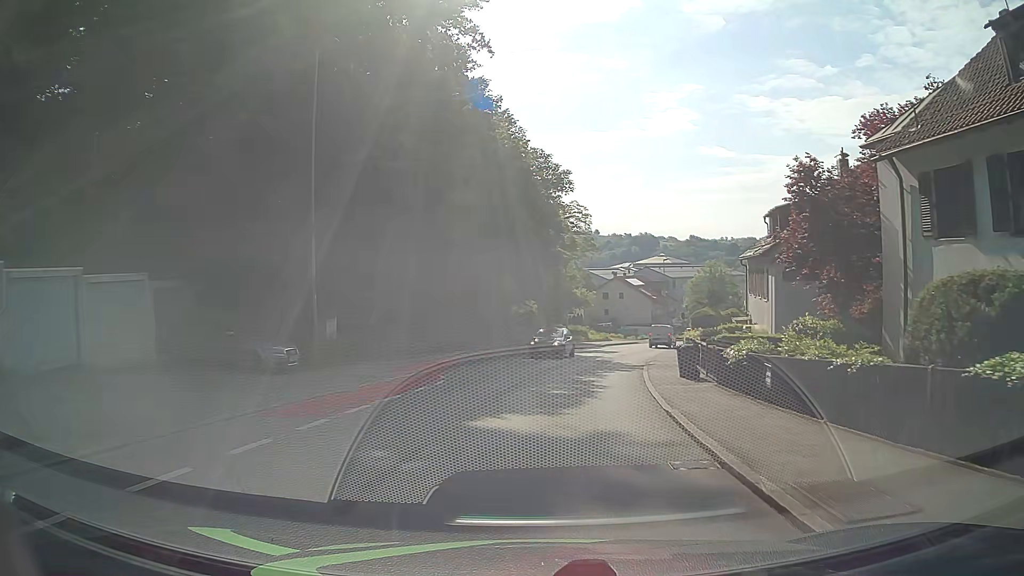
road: tertiary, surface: asphalt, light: Day
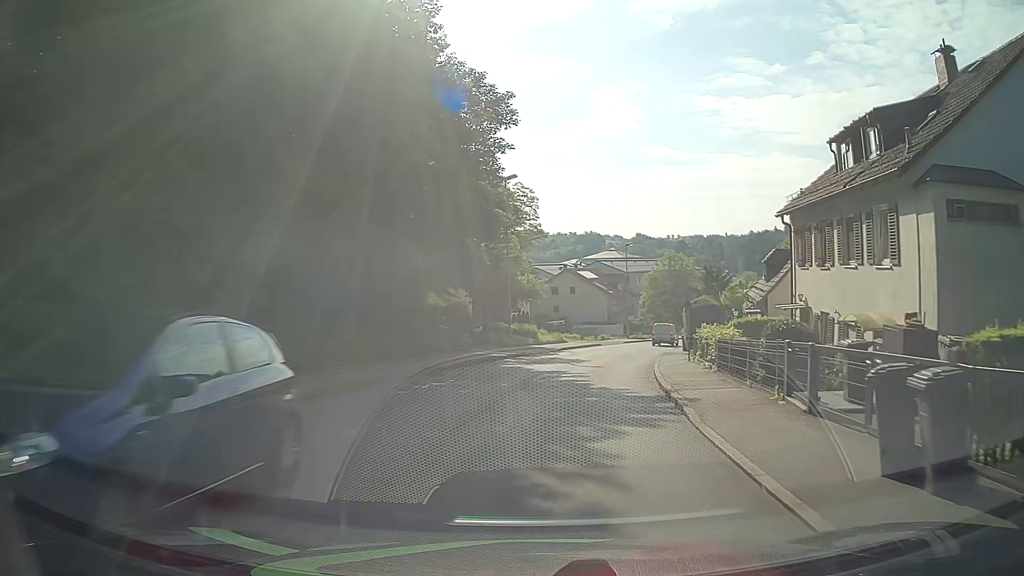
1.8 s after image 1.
(+0.6, +14.0) m; +5°
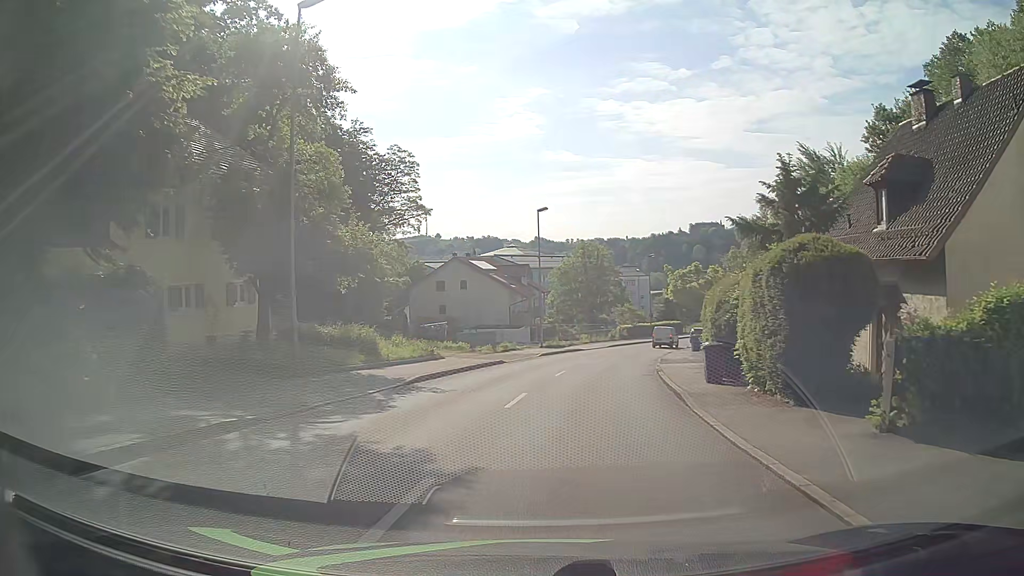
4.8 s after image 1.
(+1.6, +23.0) m; +8°
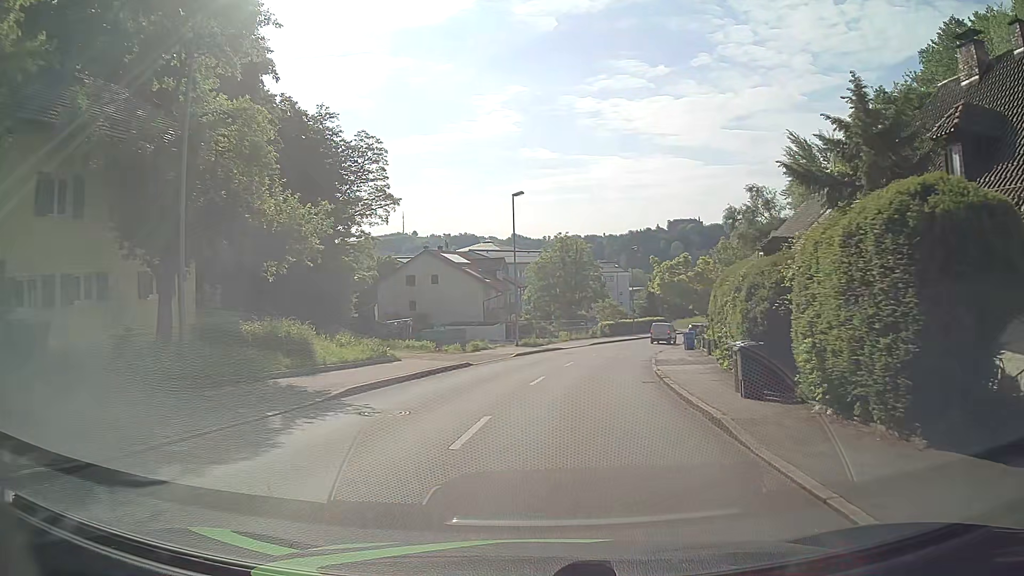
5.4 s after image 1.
(+0.1, +4.6) m; +2°
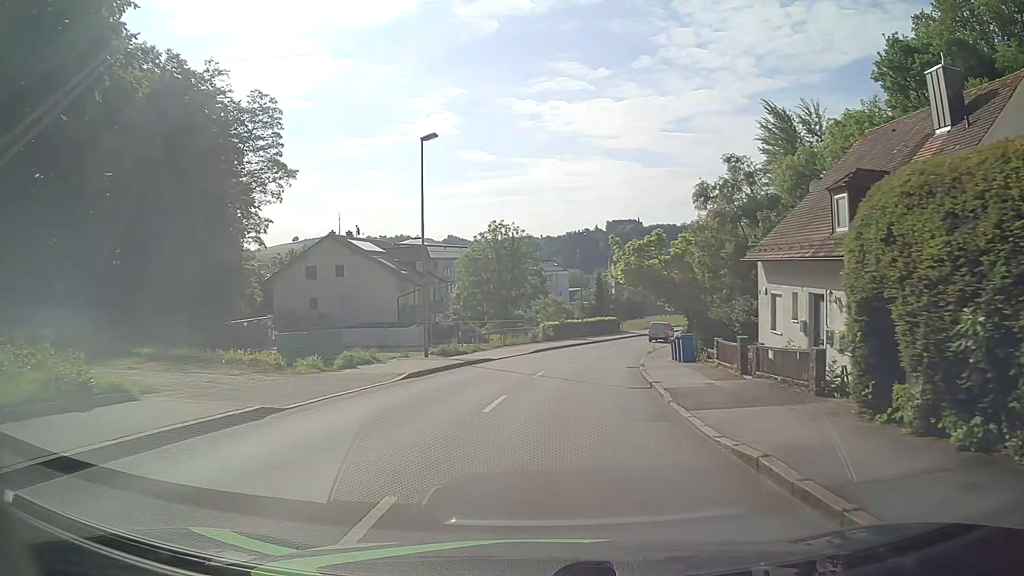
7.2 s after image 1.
(+0.7, +13.8) m; +5°
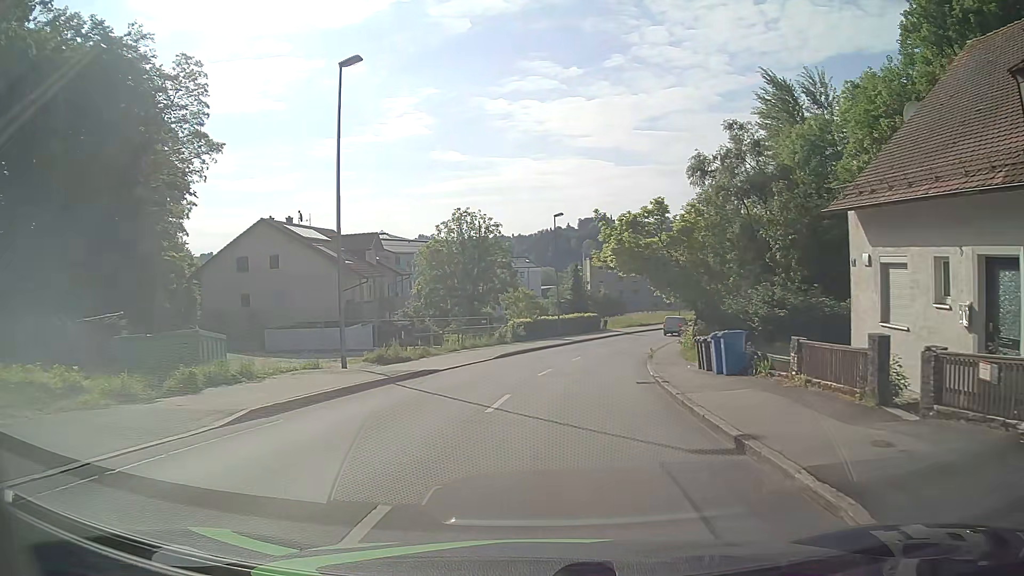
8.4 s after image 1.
(+0.2, +9.3) m; +2°
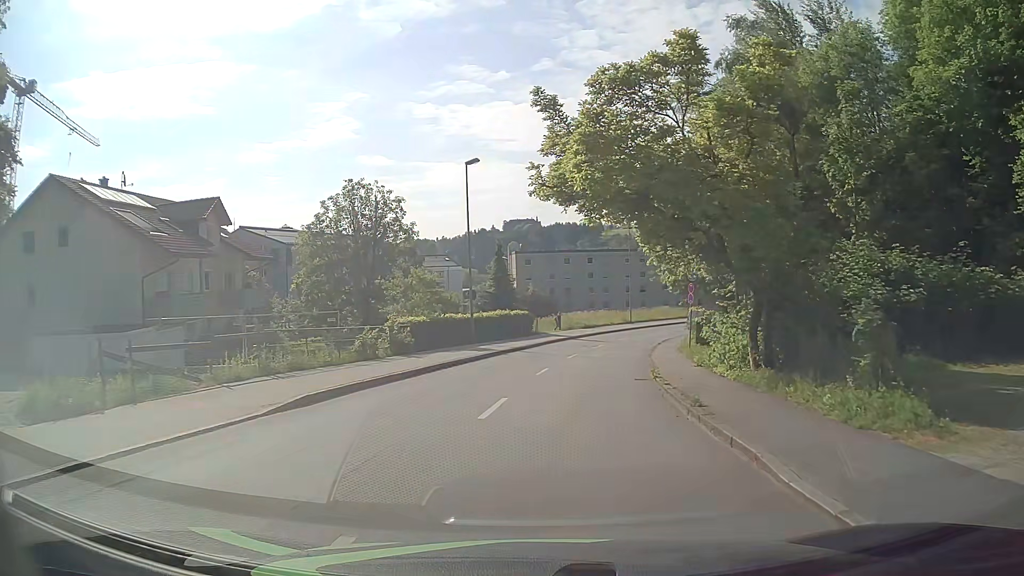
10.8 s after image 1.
(+1.2, +18.6) m; +7°
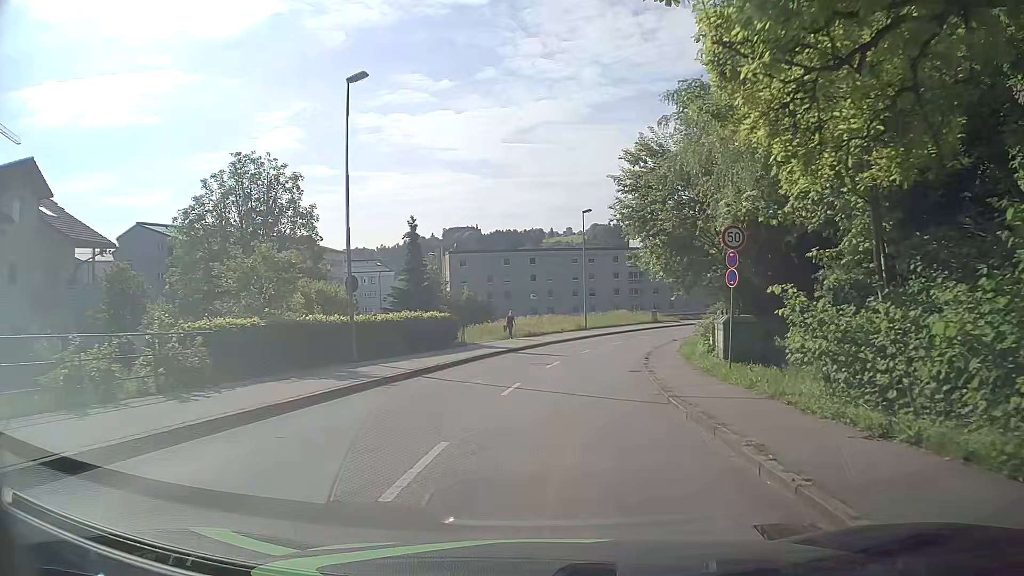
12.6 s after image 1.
(+0.6, +13.9) m; +4°
(0, +10) (+2, +20) (+3, +30) (+6, +39) (+9, +49) (+13, +58) (+19, +66) (+25, +74) (+32, +81) (+40, +87) m
